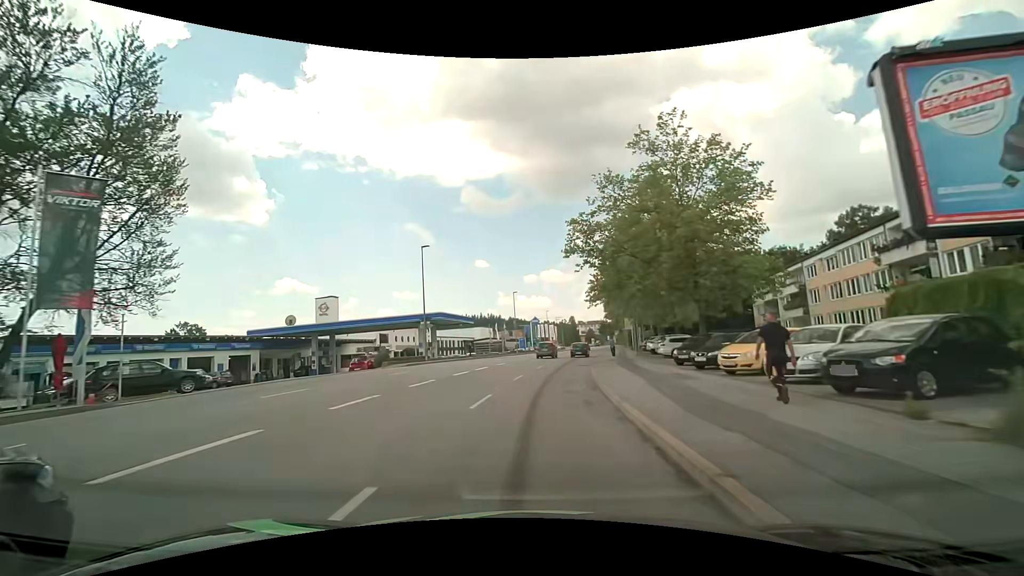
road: tertiary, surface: asphalt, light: Day
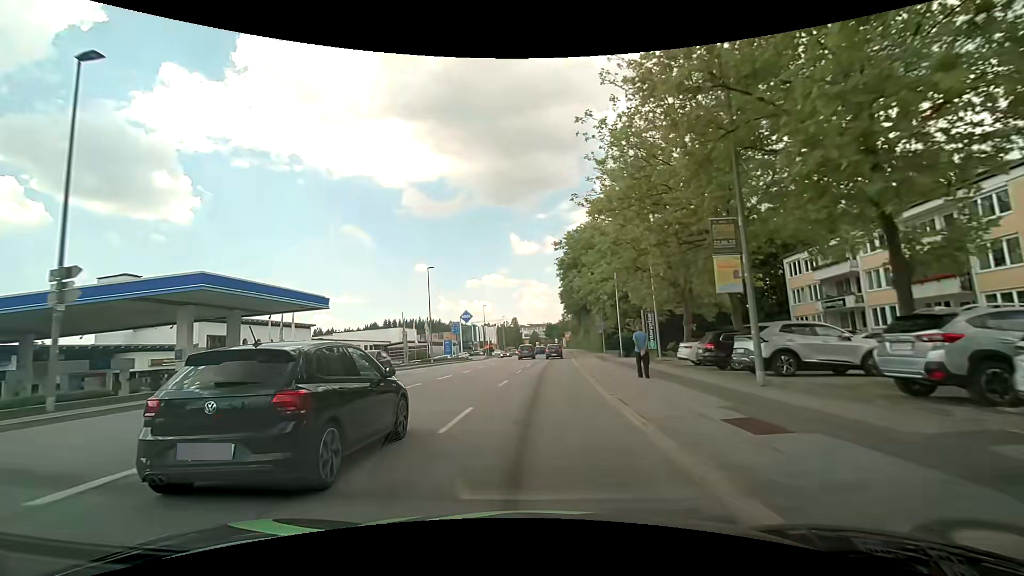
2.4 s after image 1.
(+1.6, +29.6) m; +6°
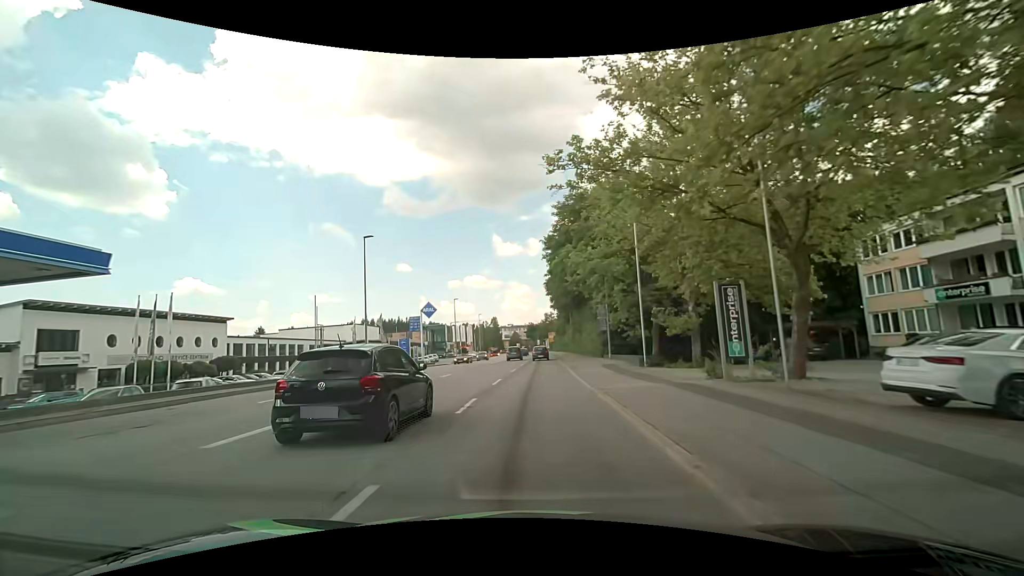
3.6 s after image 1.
(+0.4, +15.1) m; +3°
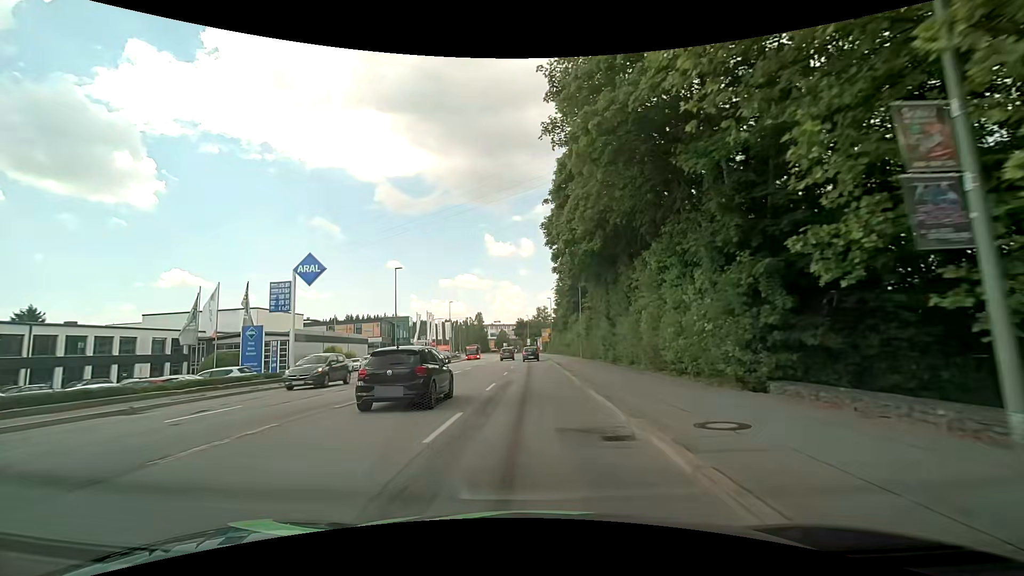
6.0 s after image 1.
(+0.4, +30.9) m; +1°
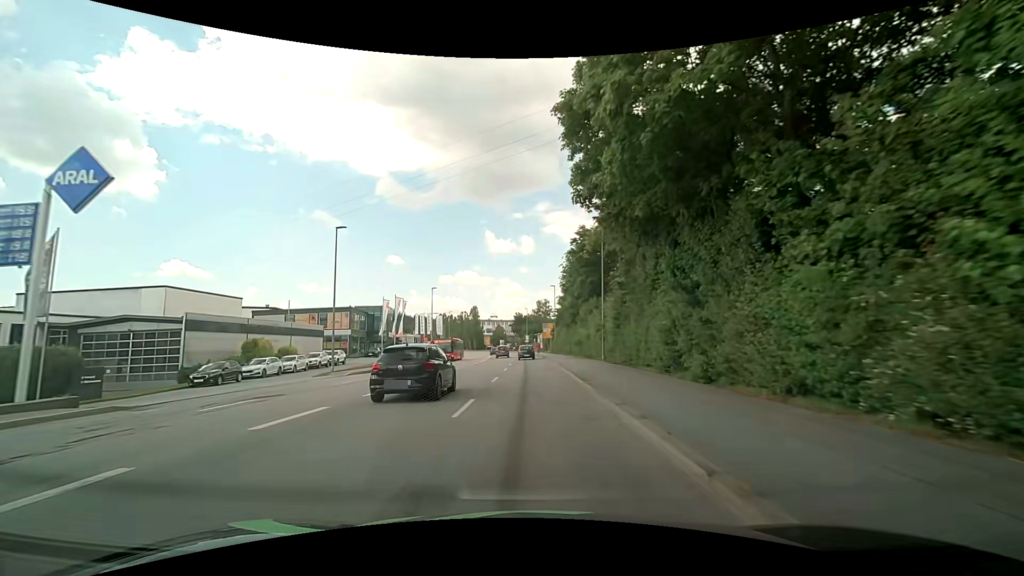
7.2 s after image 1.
(-0.1, +16.0) m; 0°
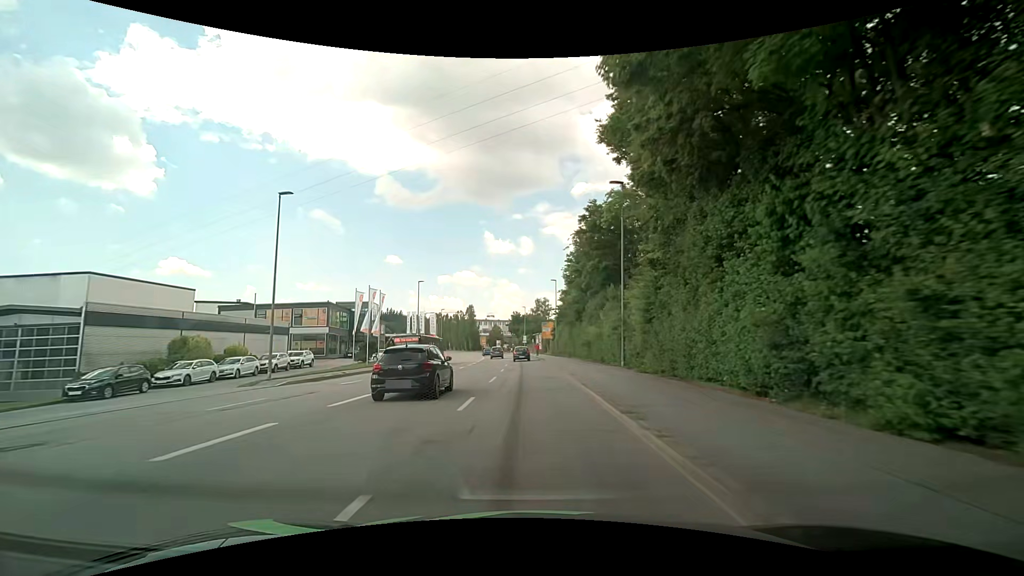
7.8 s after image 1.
(0.0, +8.1) m; 0°
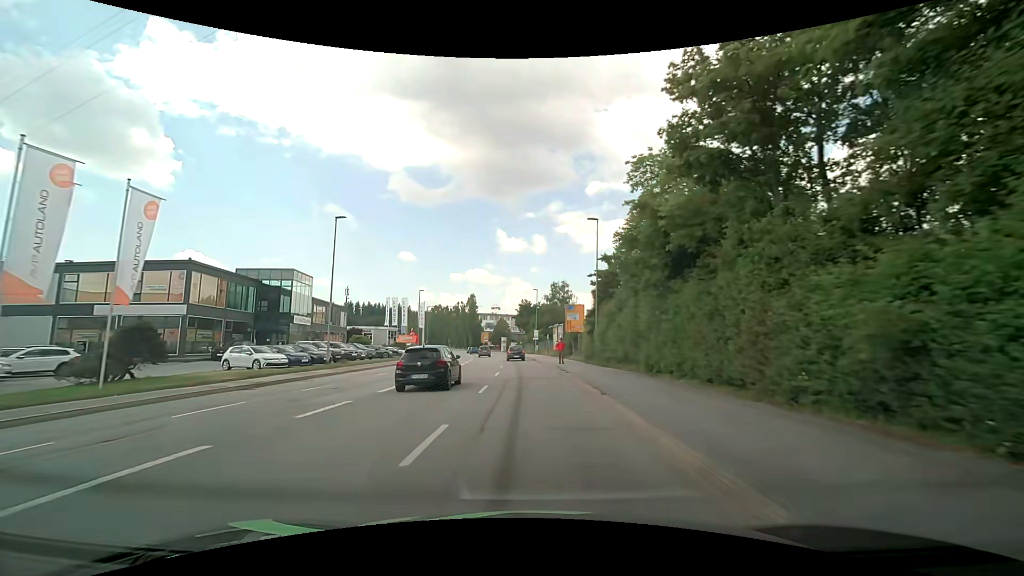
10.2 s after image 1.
(-0.3, +32.1) m; -1°
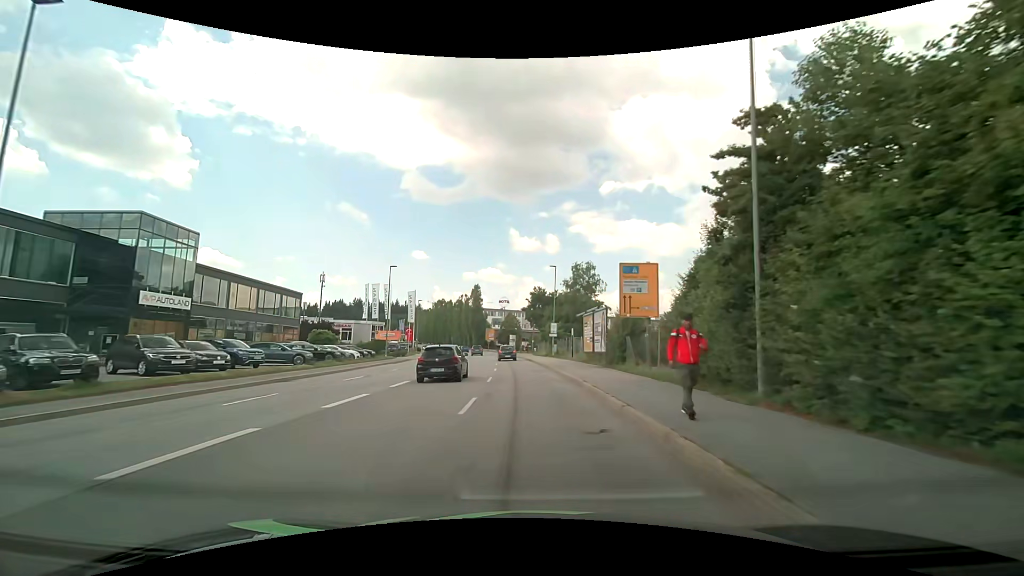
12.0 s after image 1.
(-0.4, +22.9) m; -2°
(0, +10) (0, +20) (-1, +30) (-1, +40) (-2, +50) (-3, +60) (-4, +70) (-6, +80) (-7, +90) (-9, +99) m
